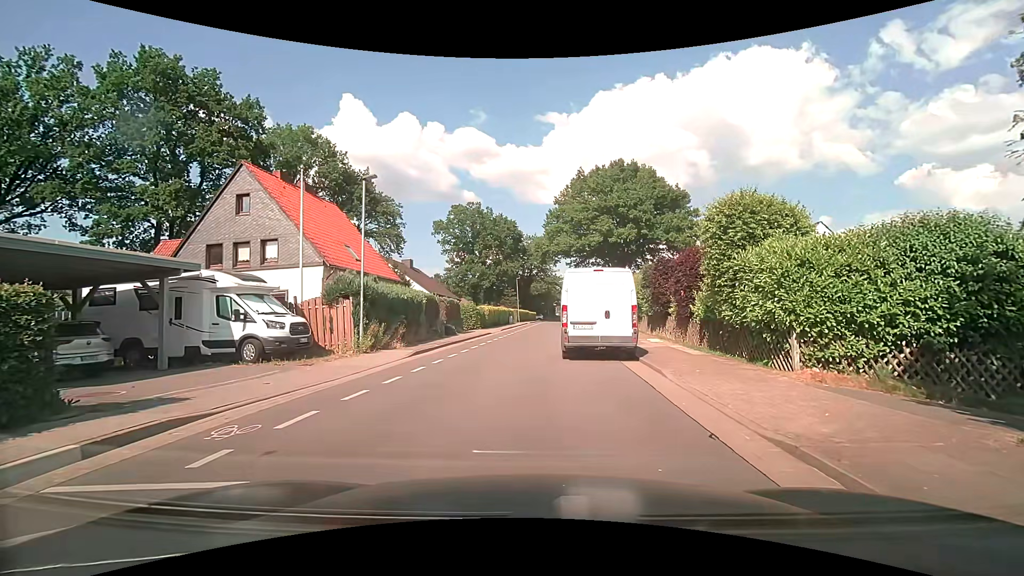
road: tertiary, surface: asphalt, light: Day
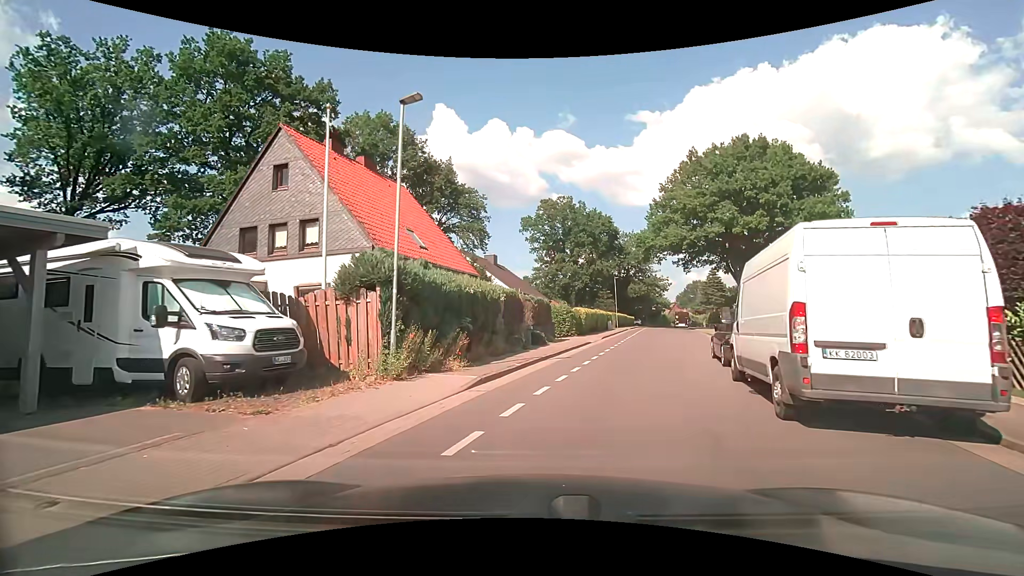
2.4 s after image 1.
(-0.8, +7.4) m; -10°
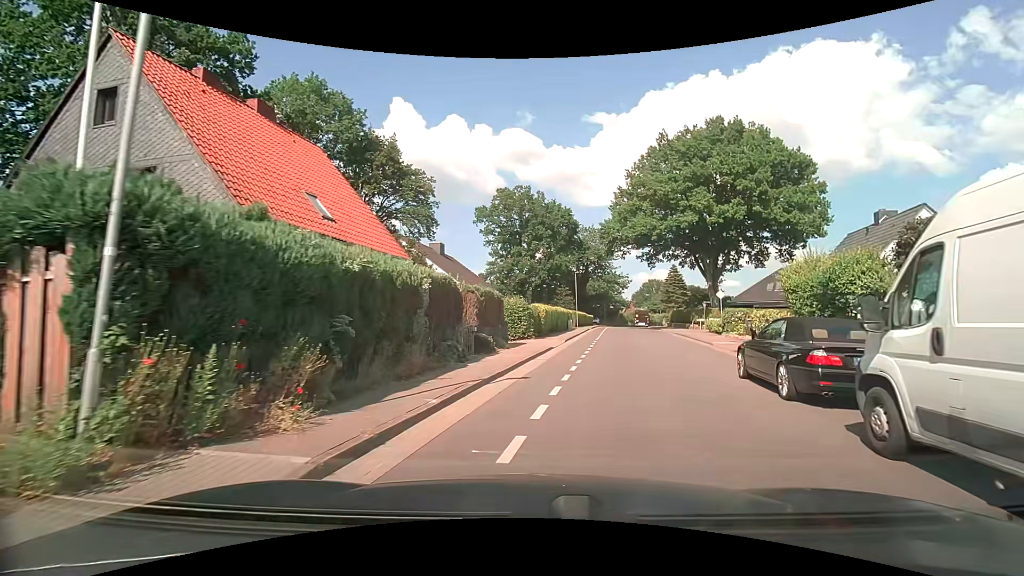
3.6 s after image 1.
(+0.2, +6.1) m; +4°
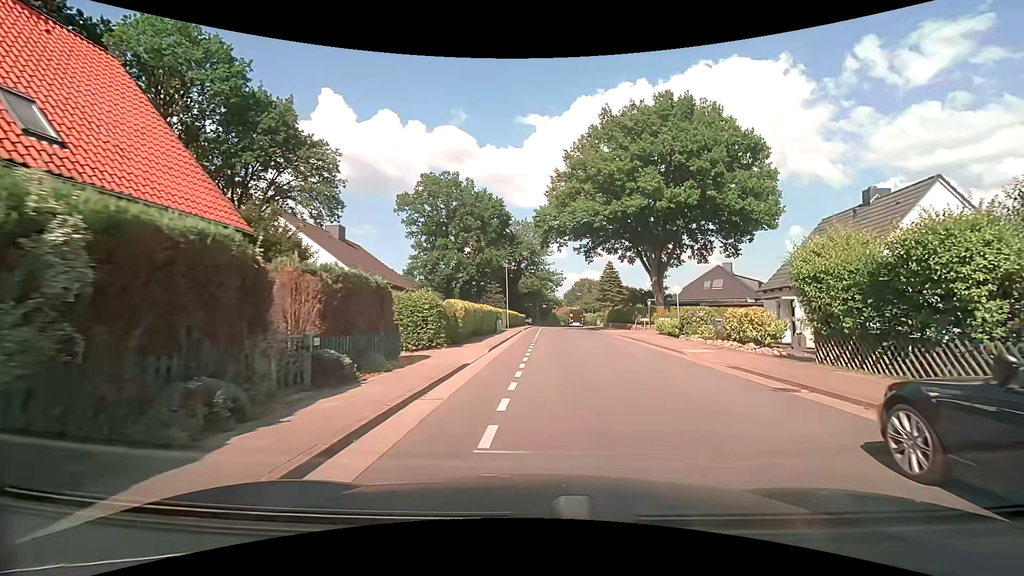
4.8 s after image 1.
(+0.6, +7.2) m; +7°
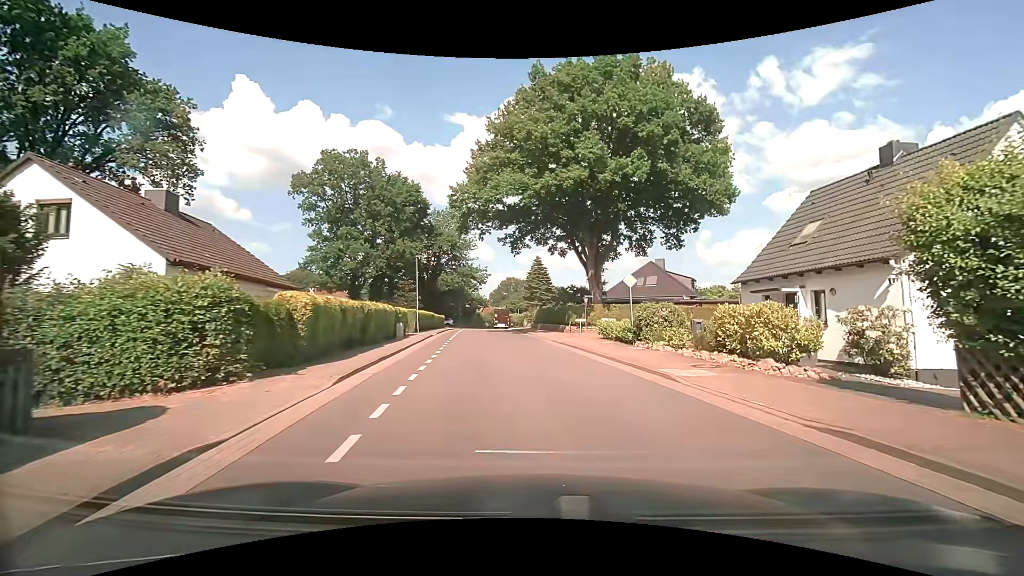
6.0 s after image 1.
(+0.8, +8.0) m; +10°
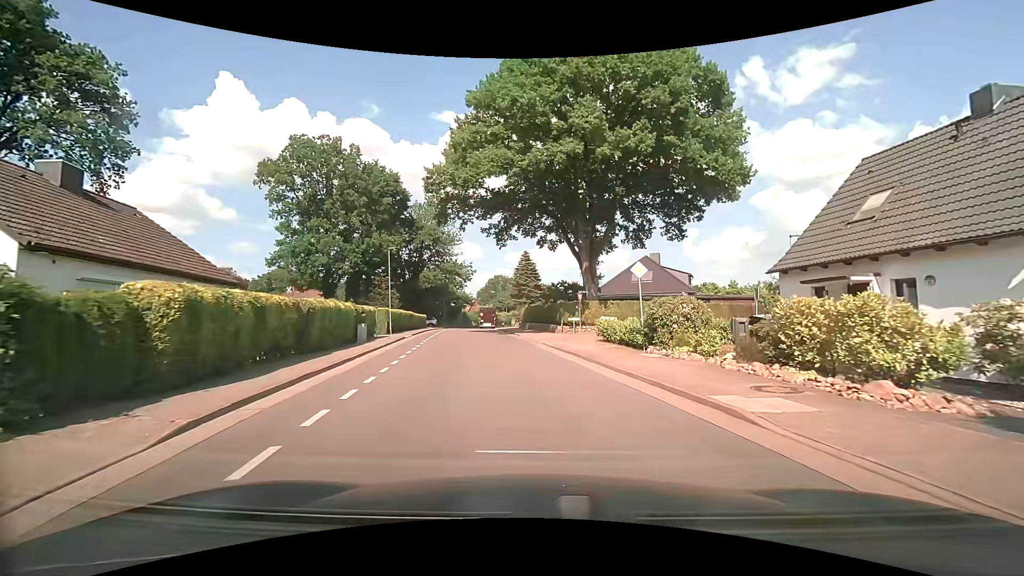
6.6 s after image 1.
(0.0, +4.3) m; +1°
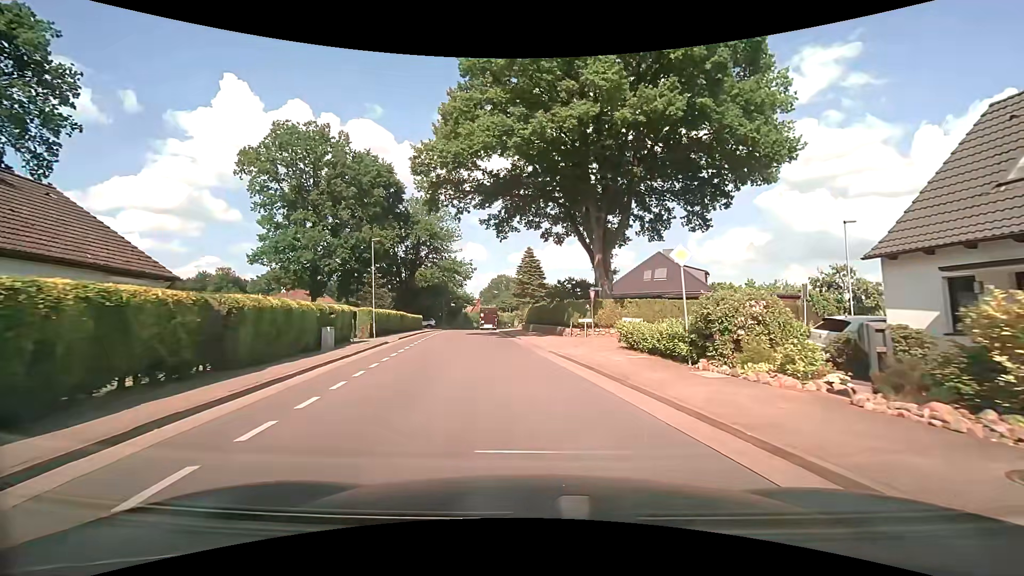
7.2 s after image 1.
(0.0, +4.5) m; -1°
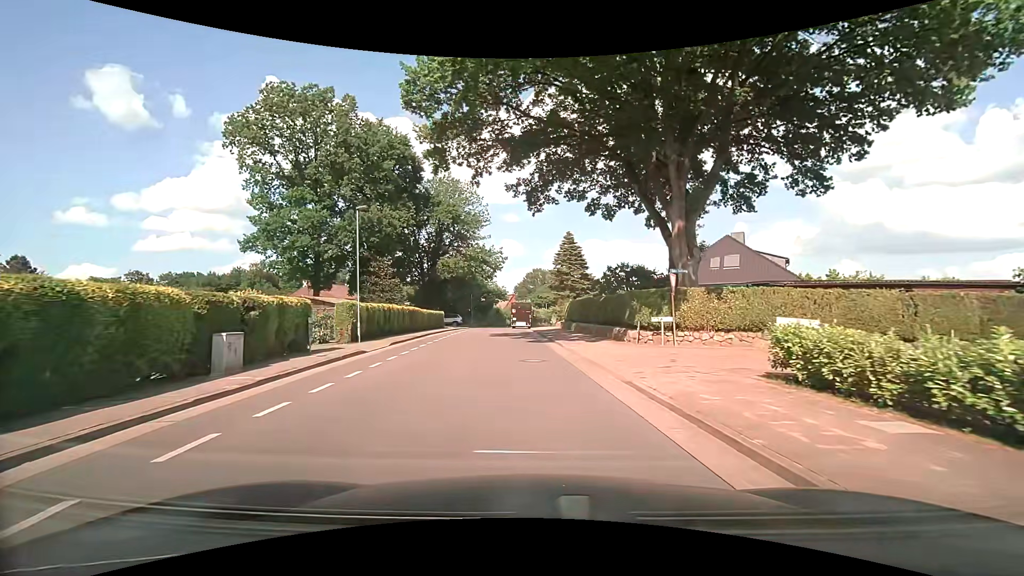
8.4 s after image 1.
(-0.3, +8.7) m; -5°
(0, +10) (-1, +20) (-2, +30) (-3, +40) (-4, +50) (-4, +60) (-3, +70) (0, +79) (+2, +89) (+4, +99) m
